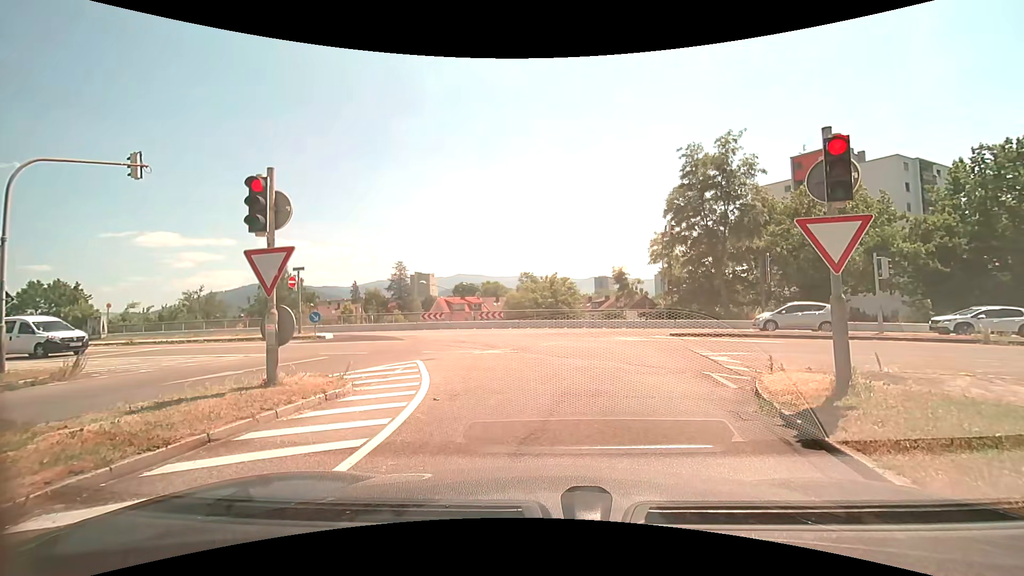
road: trunk_link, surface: asphalt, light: Day
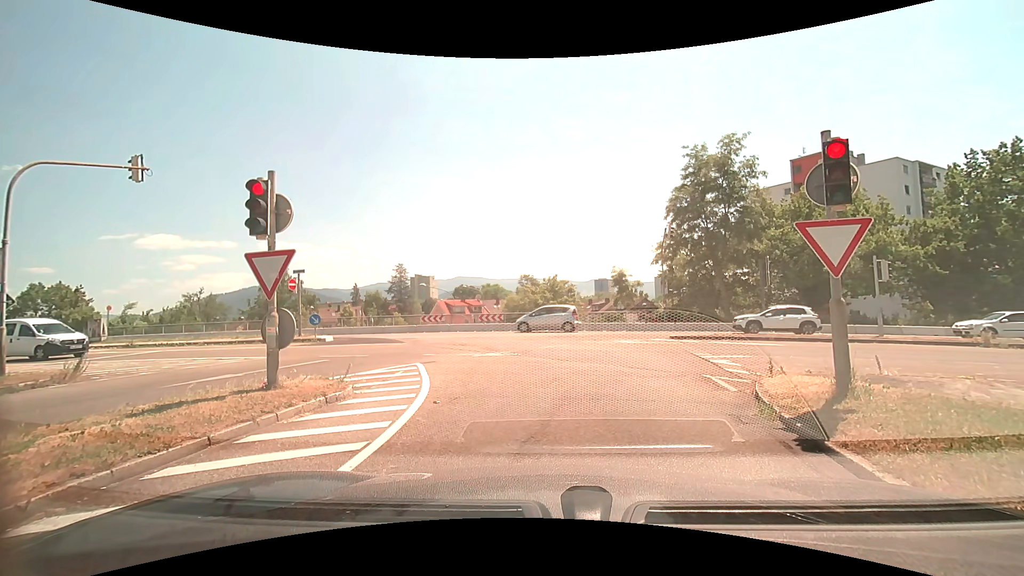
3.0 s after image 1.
(0.0, +0.1) m; 0°
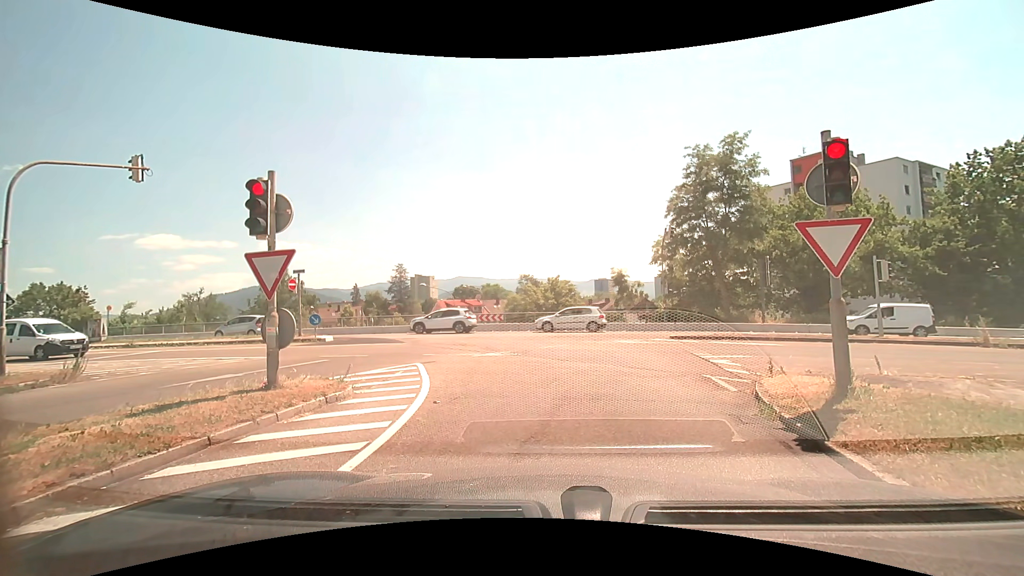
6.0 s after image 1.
(0.0, 0.0) m; 0°
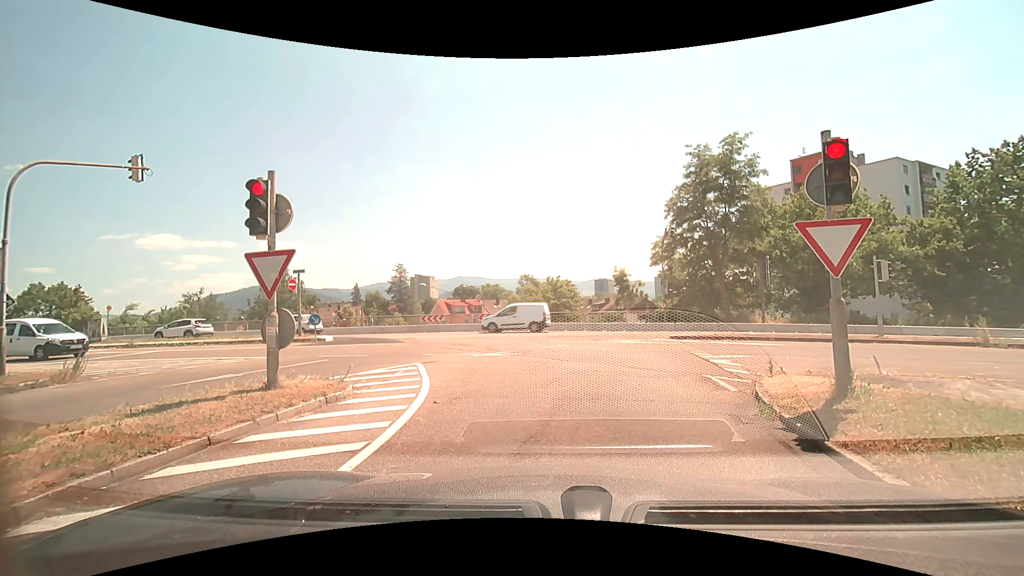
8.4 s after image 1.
(0.0, 0.0) m; 0°
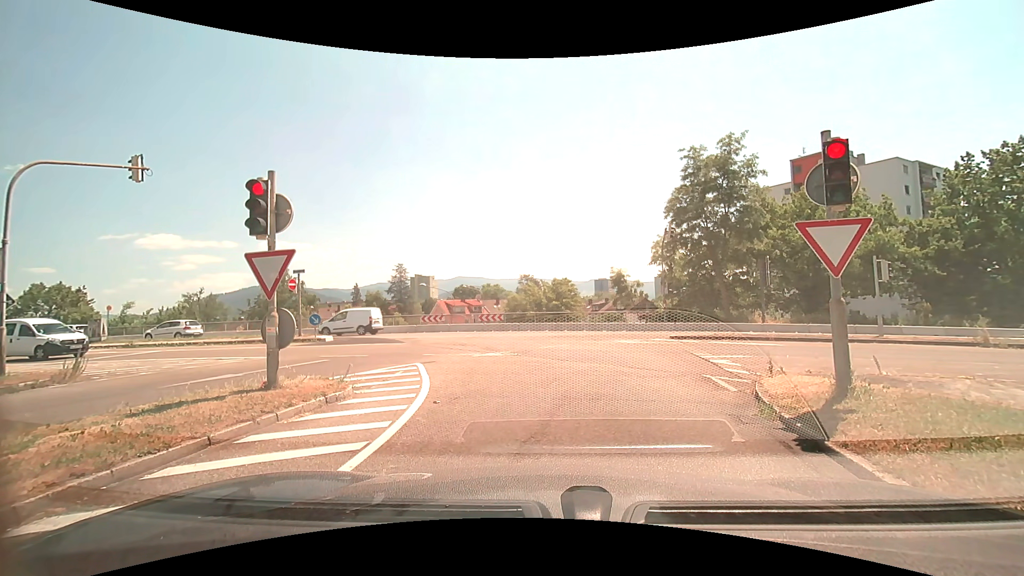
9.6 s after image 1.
(0.0, 0.0) m; 0°
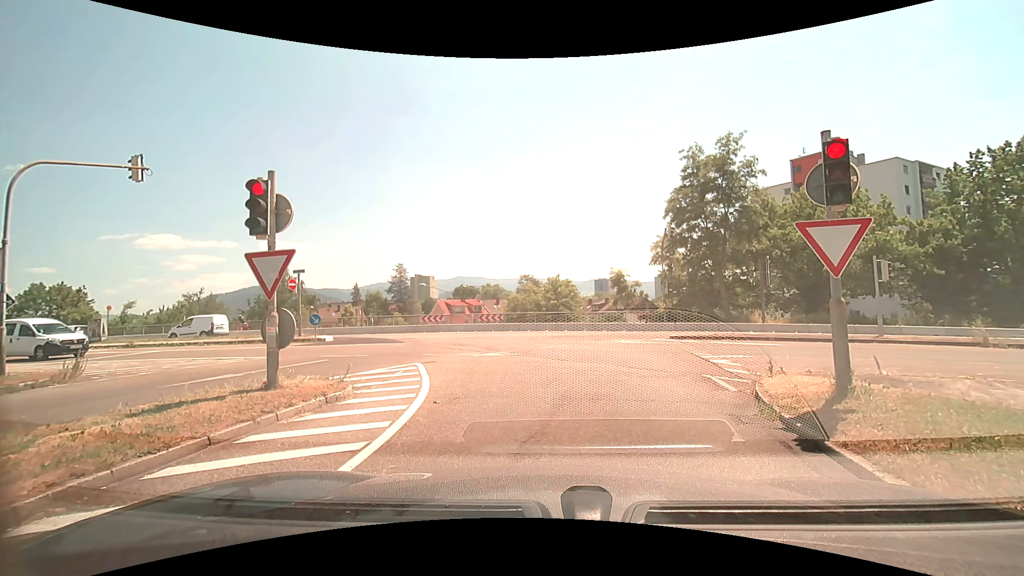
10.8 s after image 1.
(0.0, 0.0) m; 0°
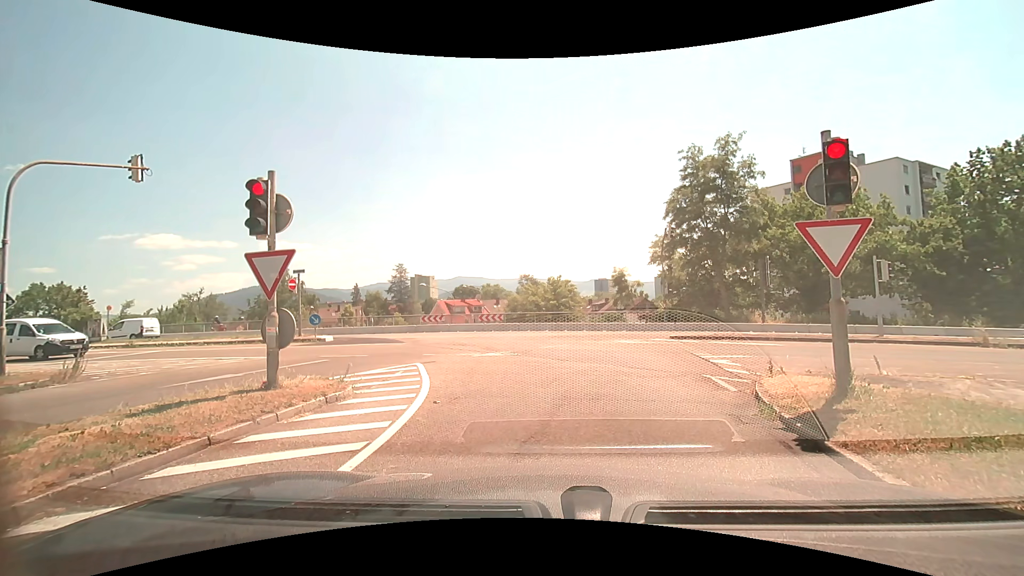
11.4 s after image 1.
(0.0, 0.0) m; 0°
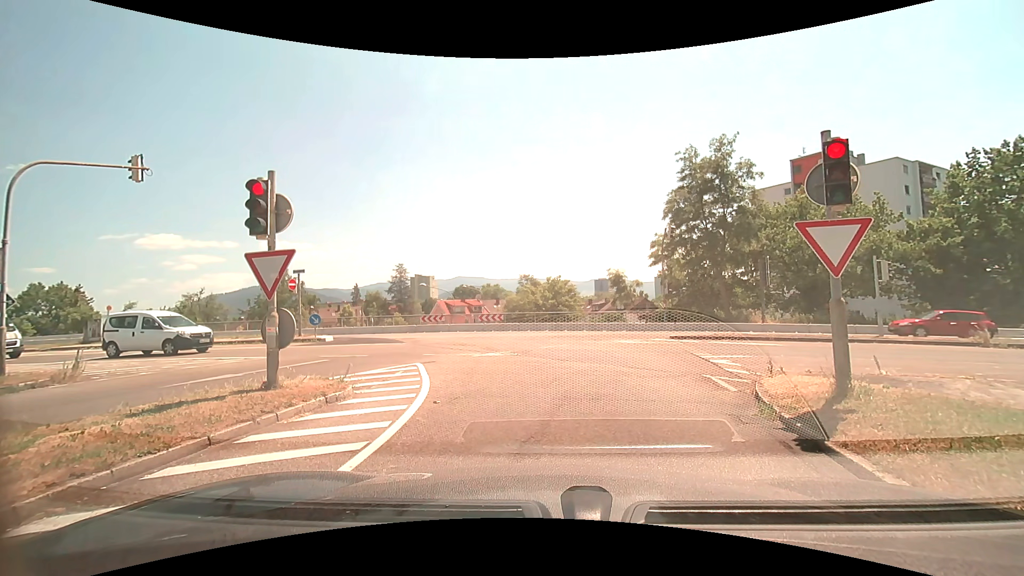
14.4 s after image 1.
(0.0, 0.0) m; 0°
(0, +10) (-2, +20) (-7, +29) (-15, +33) (-25, +35) (-35, +37) (-45, +38) (-55, +39) (-65, +40) (-75, +42) m
